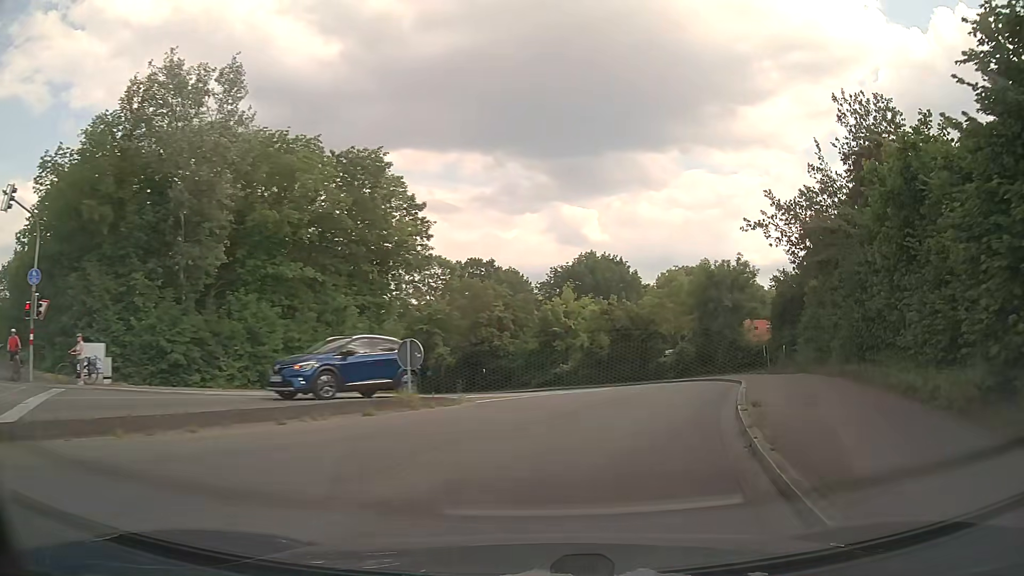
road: secondary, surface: asphalt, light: Day
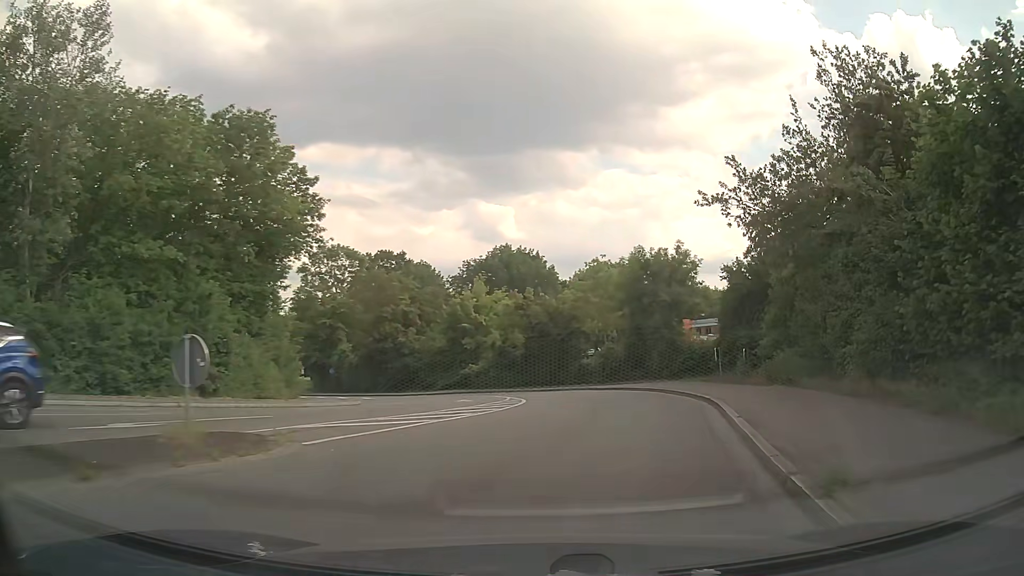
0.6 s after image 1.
(+0.3, +5.9) m; +7°
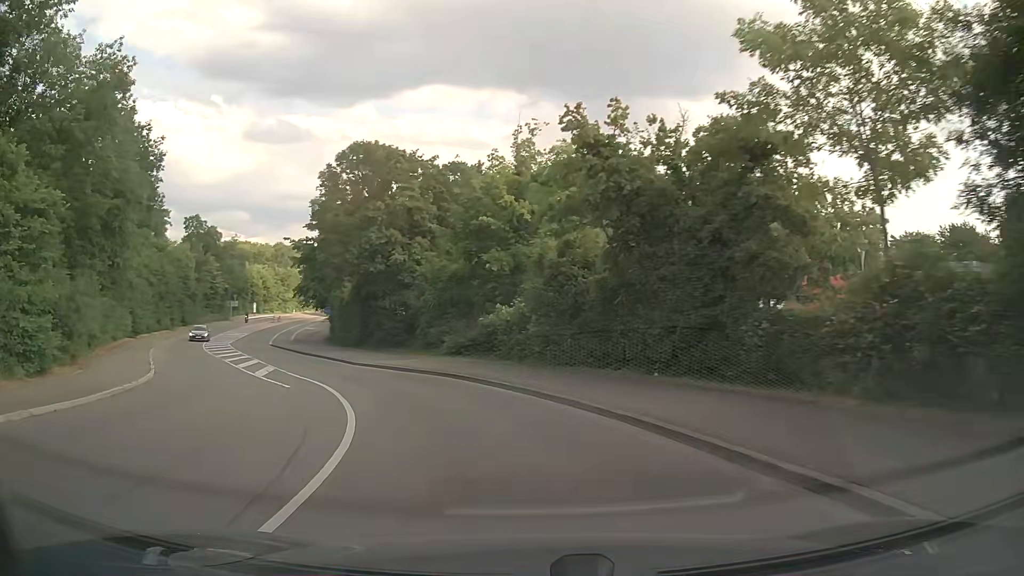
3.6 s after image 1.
(+0.5, +30.2) m; -10°
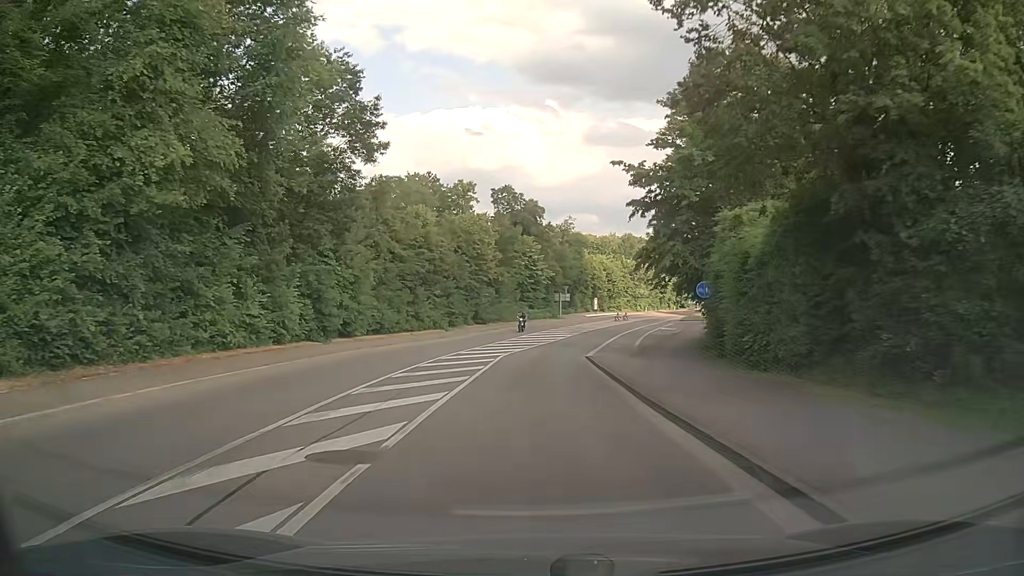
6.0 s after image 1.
(-8.2, +26.3) m; -30°
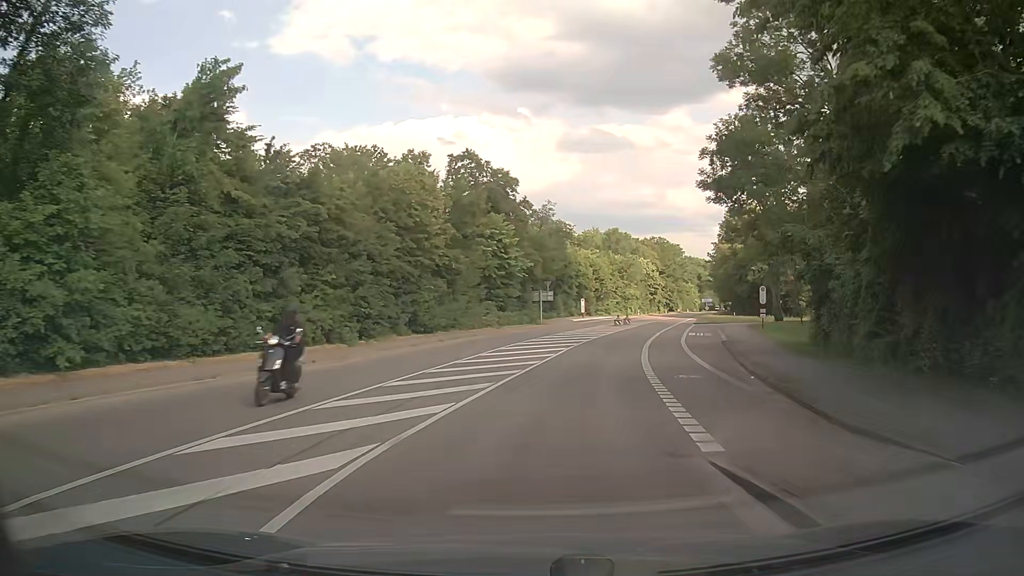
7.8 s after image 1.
(+0.1, +23.1) m; +3°
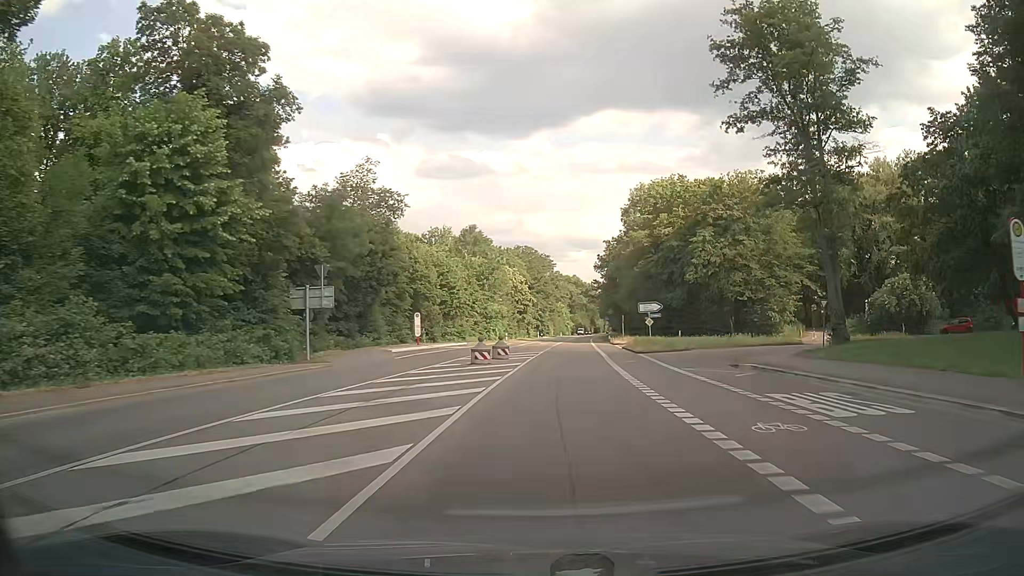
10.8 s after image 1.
(+4.1, +41.0) m; +12°
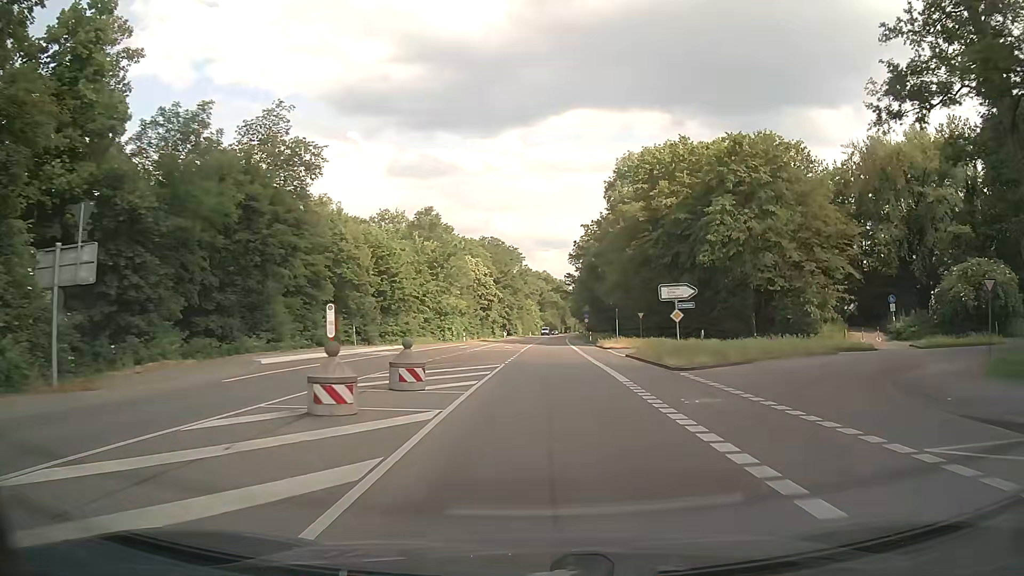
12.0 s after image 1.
(+0.3, +17.4) m; +2°
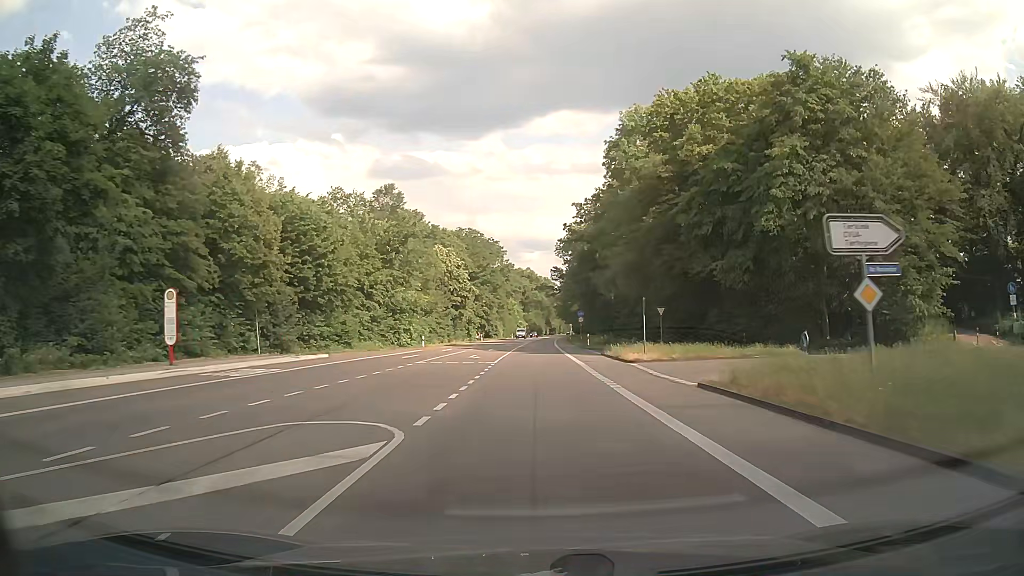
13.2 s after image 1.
(+0.3, +17.9) m; +1°
(0, +10) (0, +20) (0, +30) (0, +40) (0, +50) (+1, +60) (+1, +70) (+1, +80) (+1, +90) (+2, +100) m
